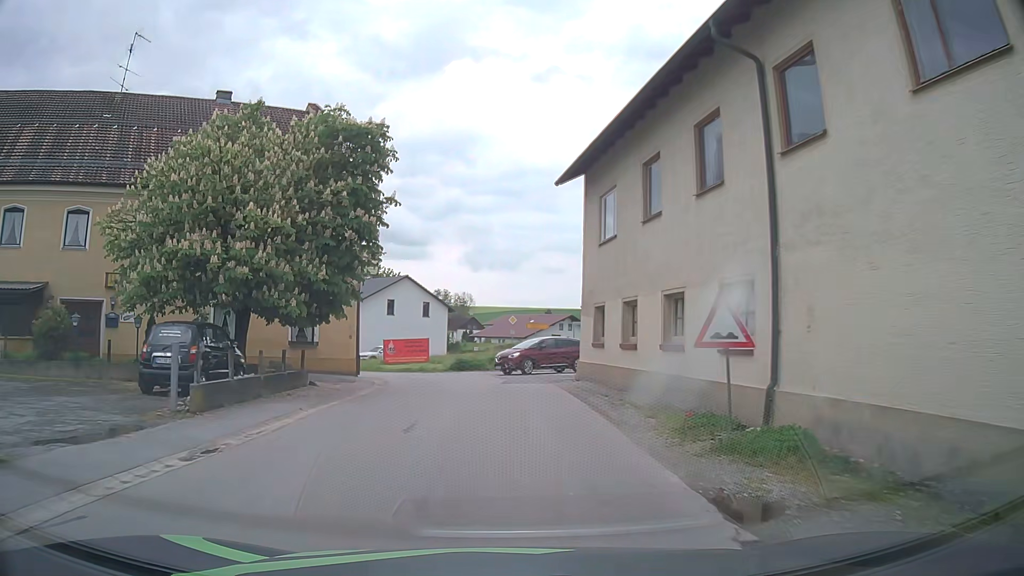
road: tertiary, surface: asphalt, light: Day
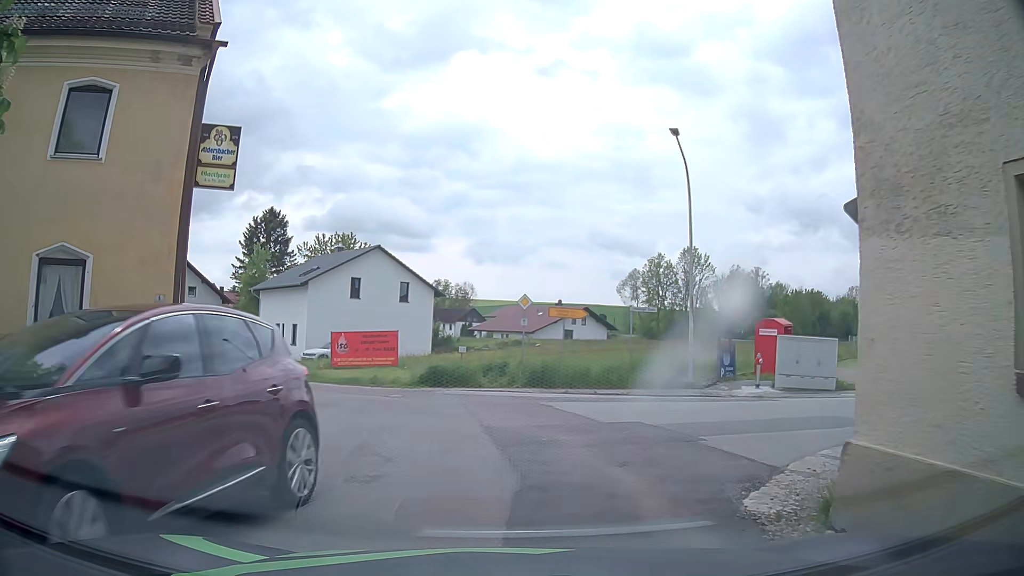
(-0.3, +15.9) m; +1°
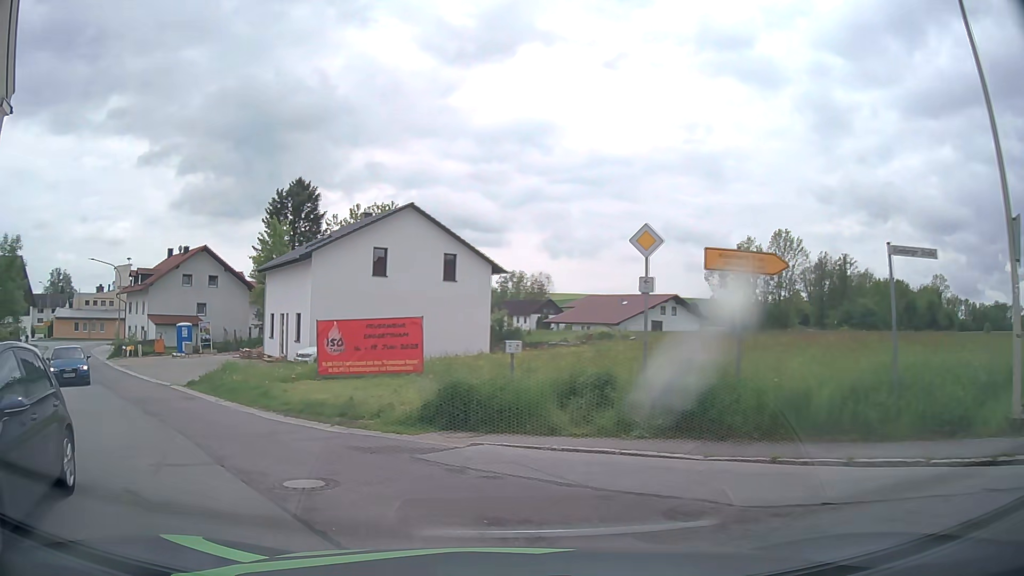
(-0.5, +13.2) m; -7°
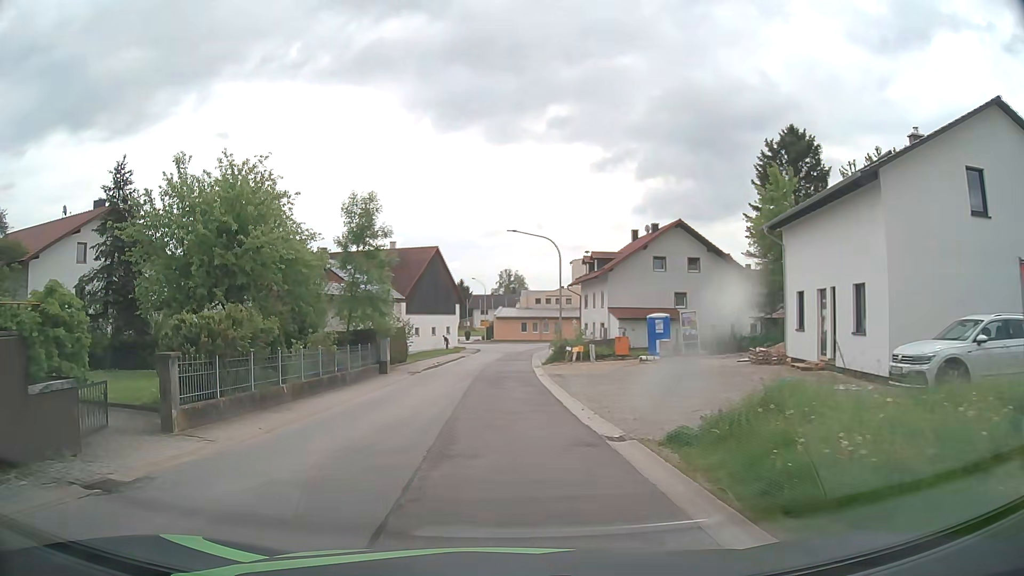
(-5.9, +13.8) m; -43°
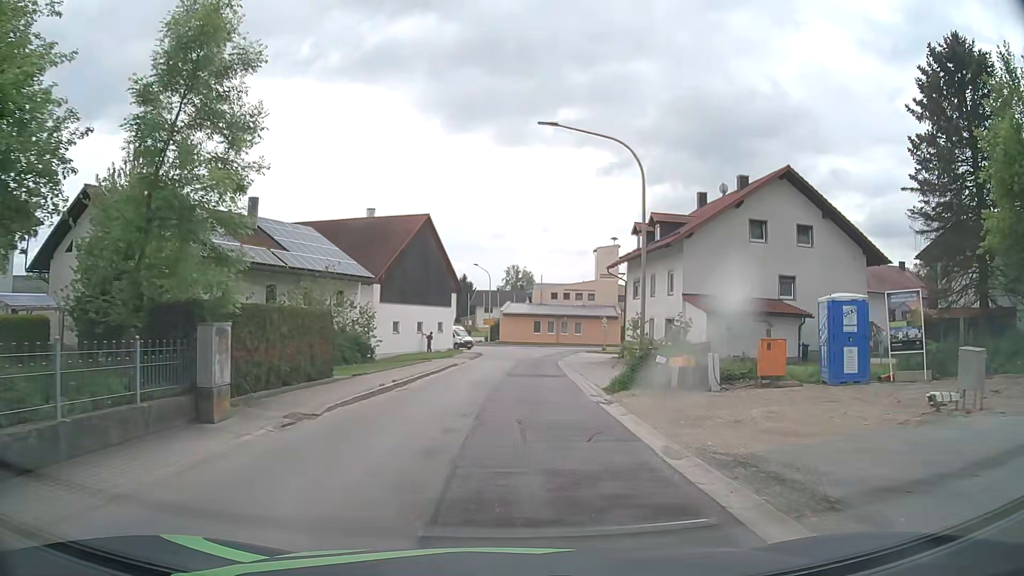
(-0.2, +19.5) m; +2°
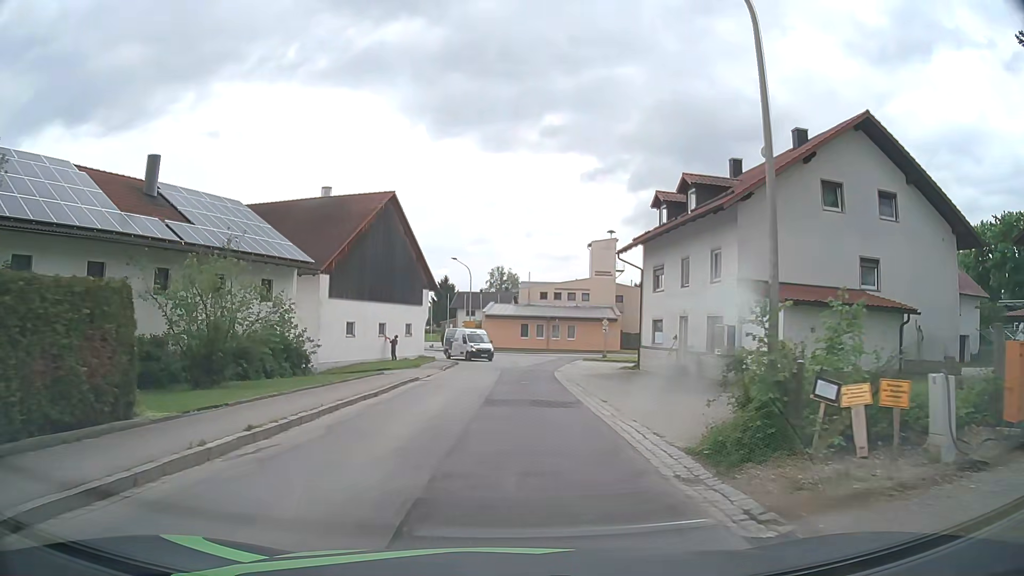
(0.0, +10.4) m; +1°
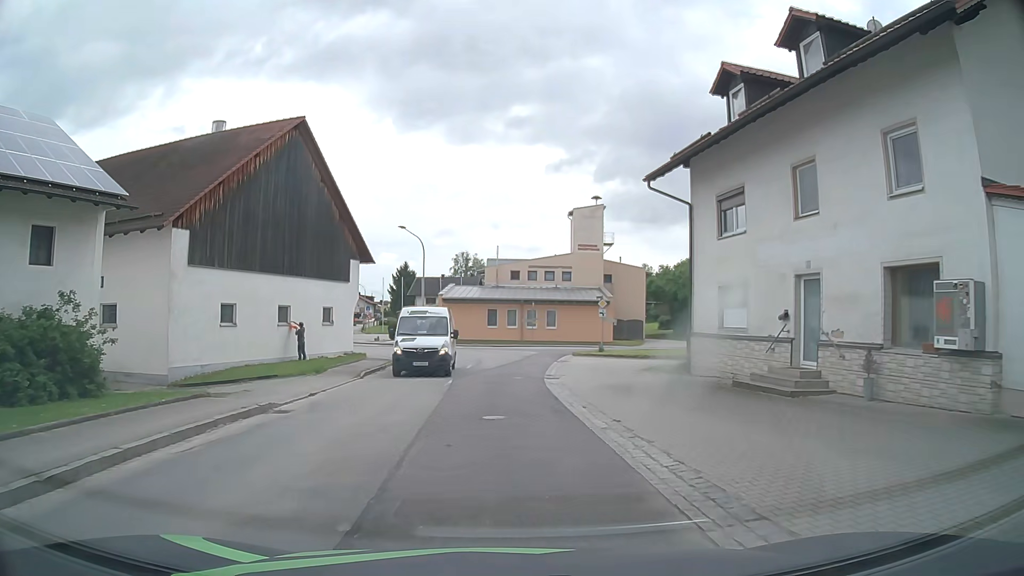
(+0.3, +14.8) m; +2°
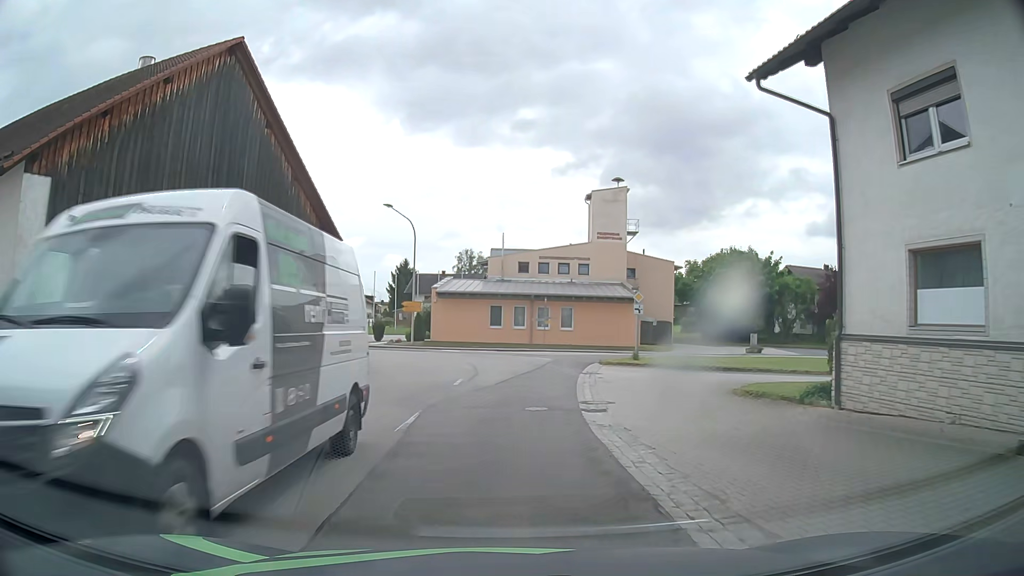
(+0.1, +9.5) m; 0°
